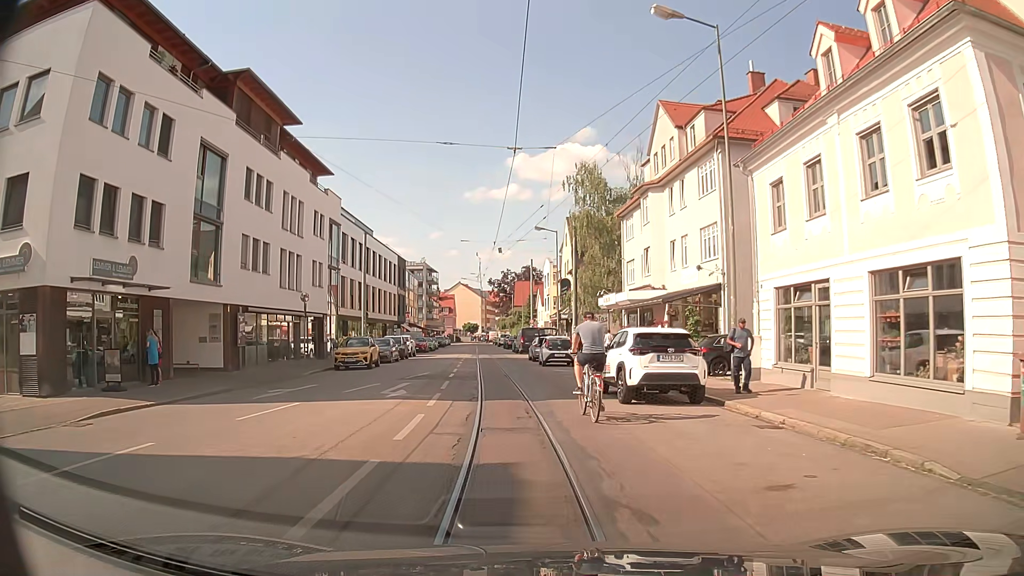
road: tertiary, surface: asphalt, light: Day
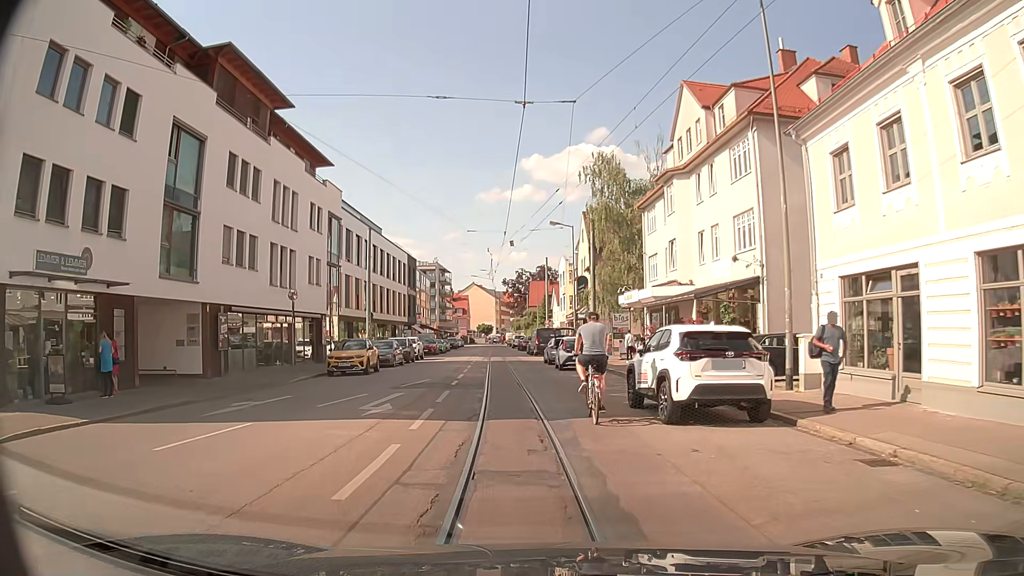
(0.0, +3.3) m; 0°
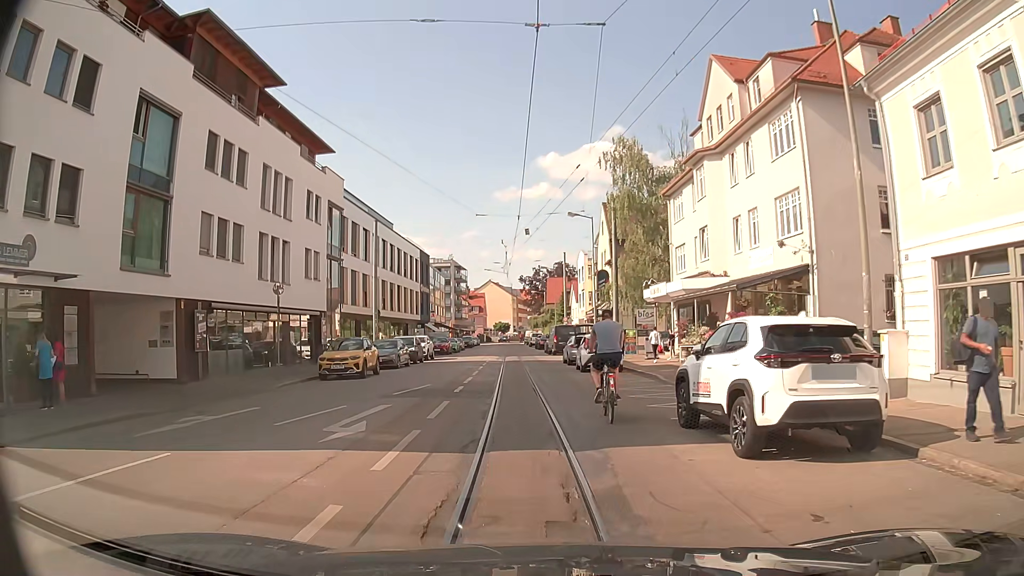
(-0.1, +3.3) m; -2°
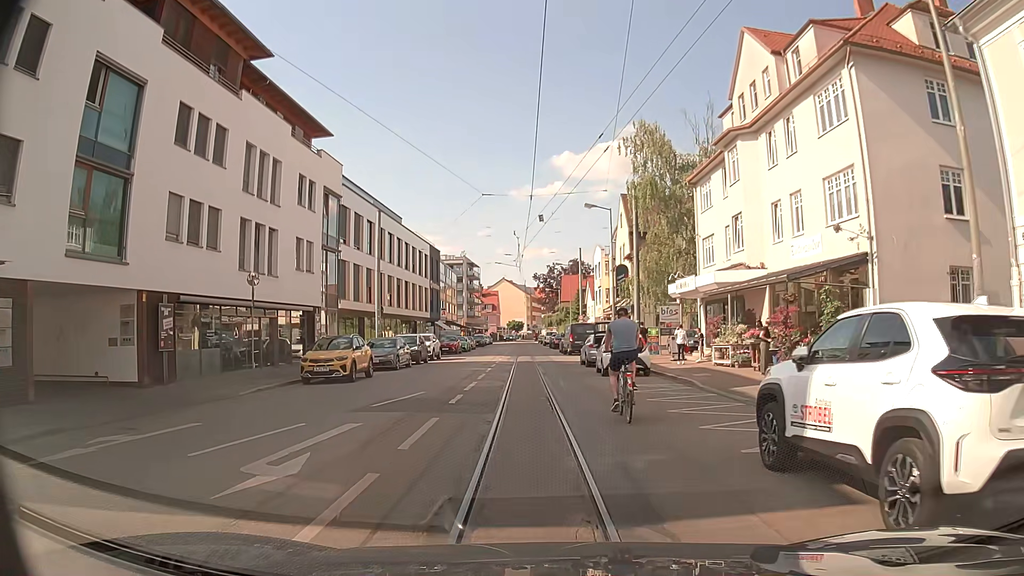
(-0.1, +3.4) m; -1°
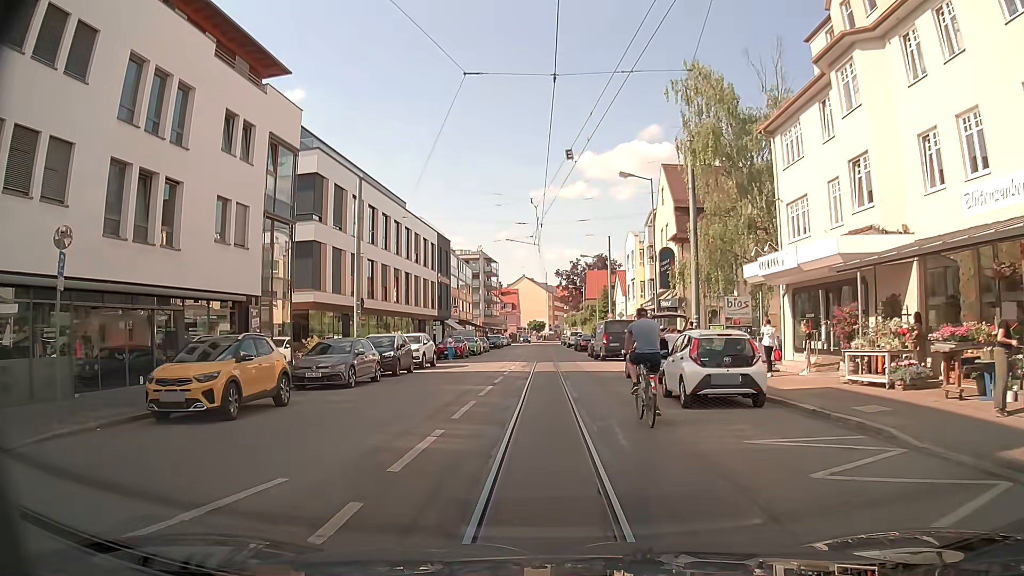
(-0.2, +10.1) m; -1°
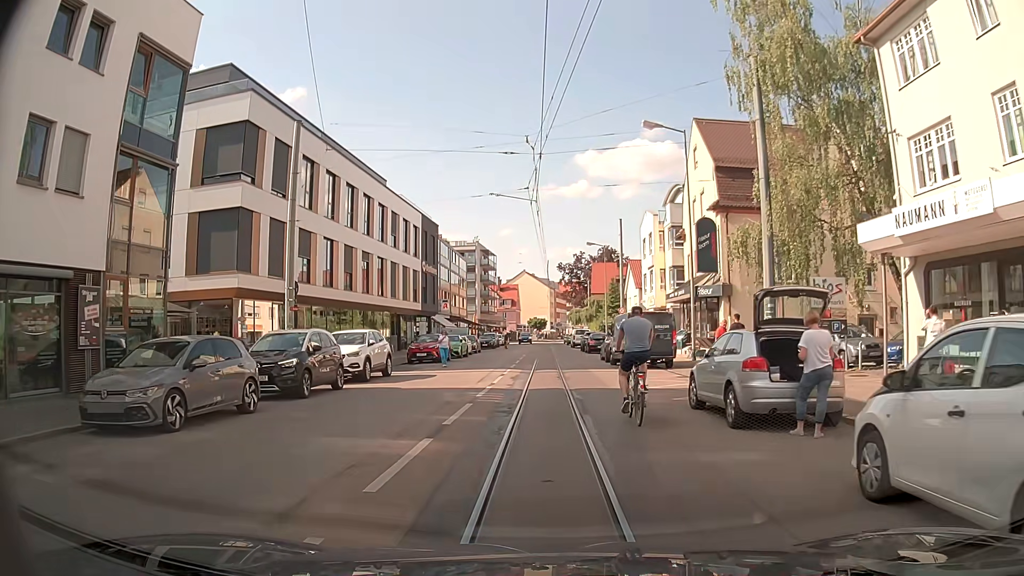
(-0.1, +9.9) m; -1°
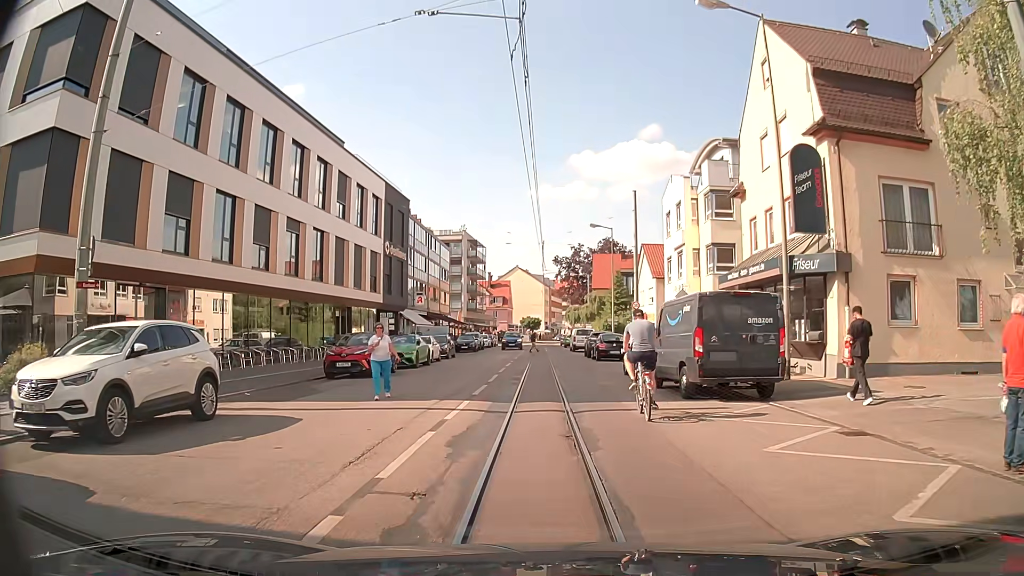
(-0.1, +12.8) m; +1°
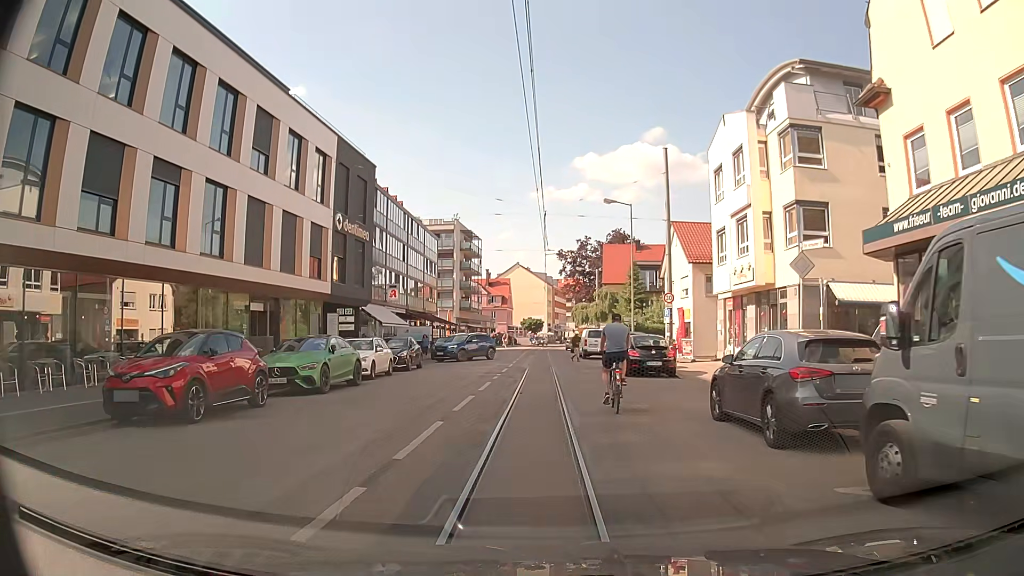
(-0.1, +12.4) m; -1°
(0, +10) (0, +20) (0, +30) (0, +40) (0, +50) (+1, +60) (+1, +70) (+1, +80) (+2, +90) (+2, +100) m
